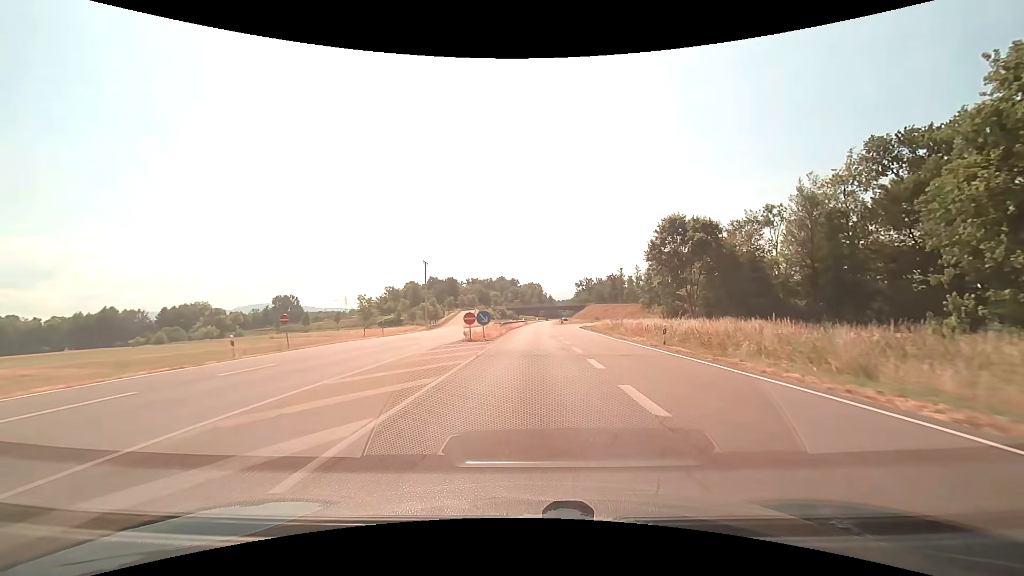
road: primary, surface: asphalt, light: Day
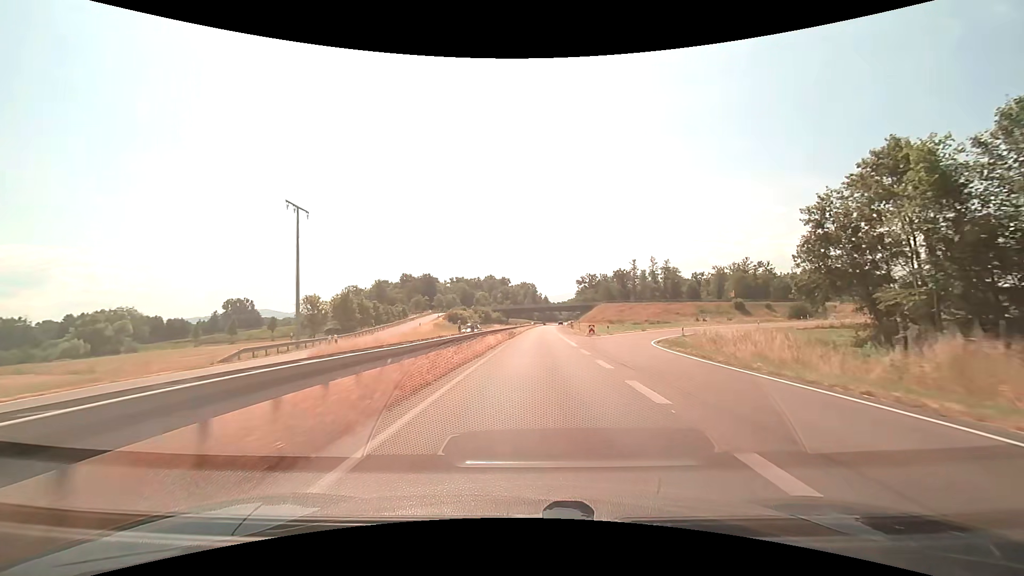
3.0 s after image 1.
(+0.6, +53.0) m; +1°
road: trunk
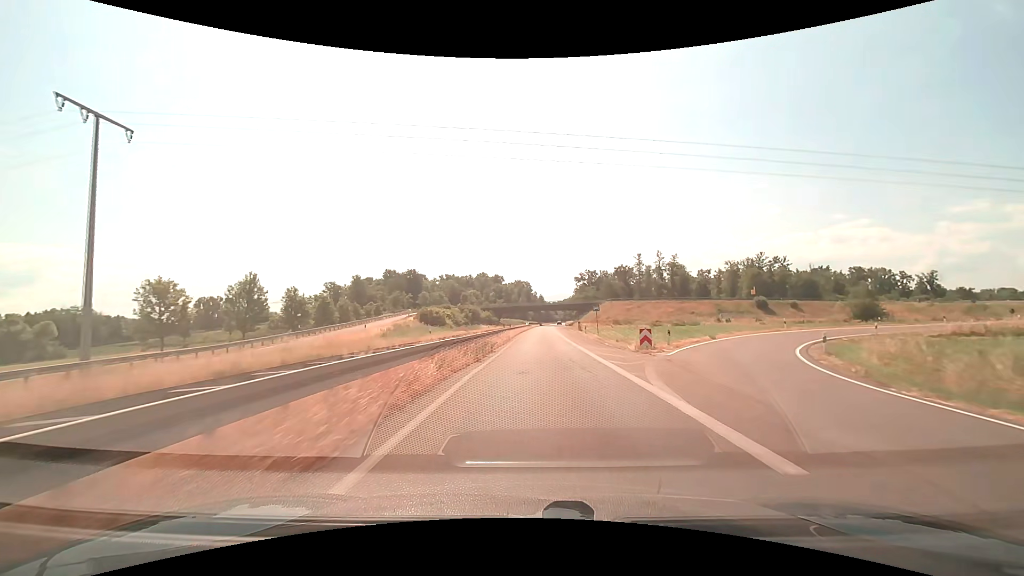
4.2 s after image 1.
(+0.1, +21.6) m; +1°
(0, +10) (0, +20) (+1, +30) (+1, +40) (+1, +50) (+2, +60) (+2, +70) (+2, +80) (+3, +90) (+3, +100) m
